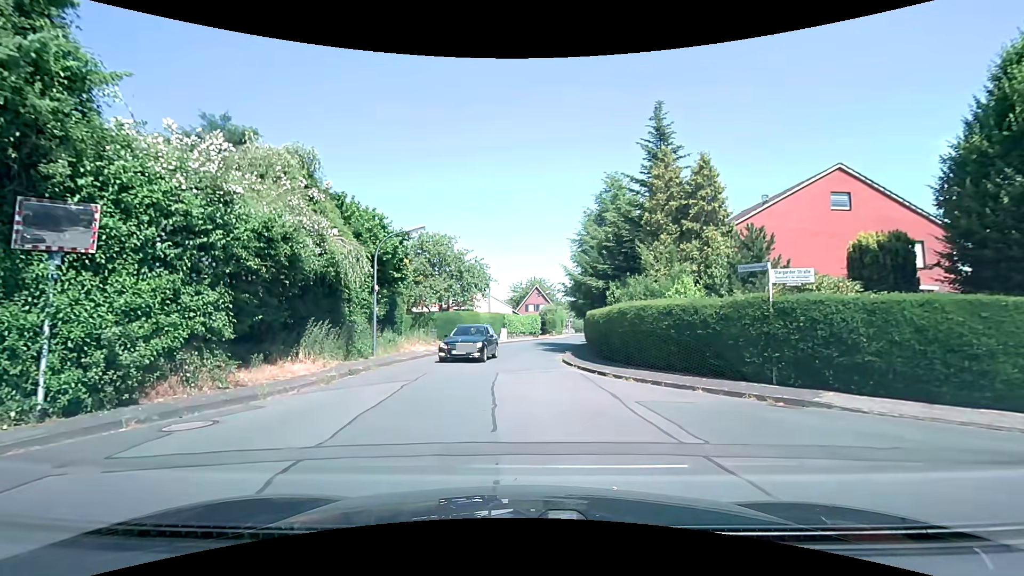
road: residential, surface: asphalt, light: Day
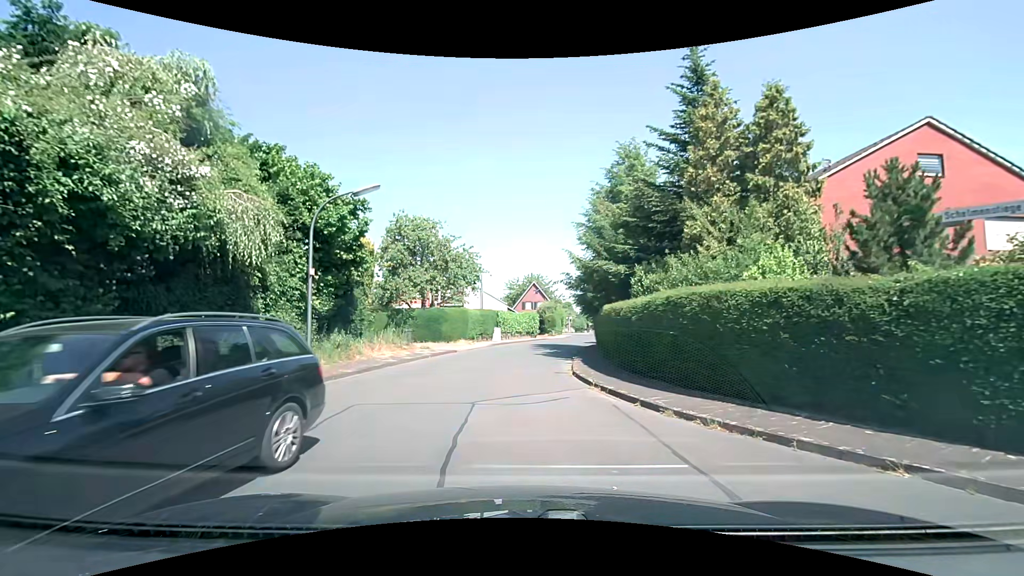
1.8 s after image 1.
(+0.1, +5.9) m; 0°
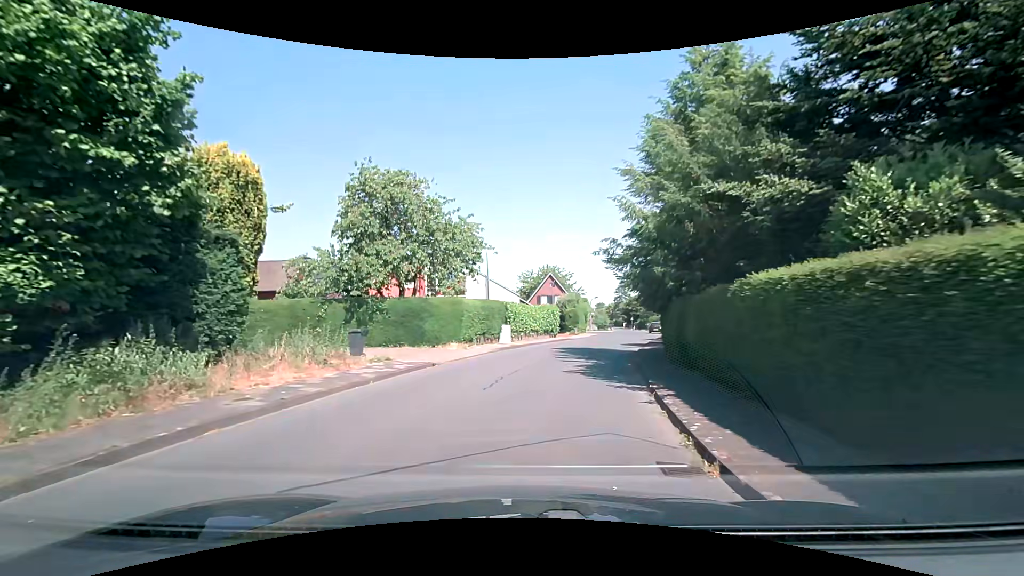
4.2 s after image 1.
(-0.1, +10.3) m; -1°
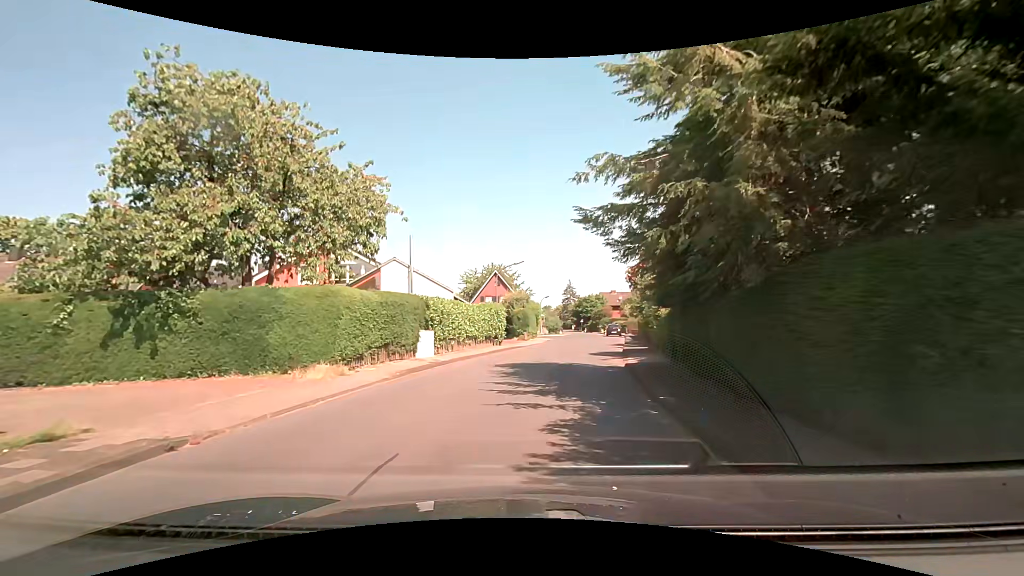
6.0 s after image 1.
(+0.4, +9.3) m; +7°
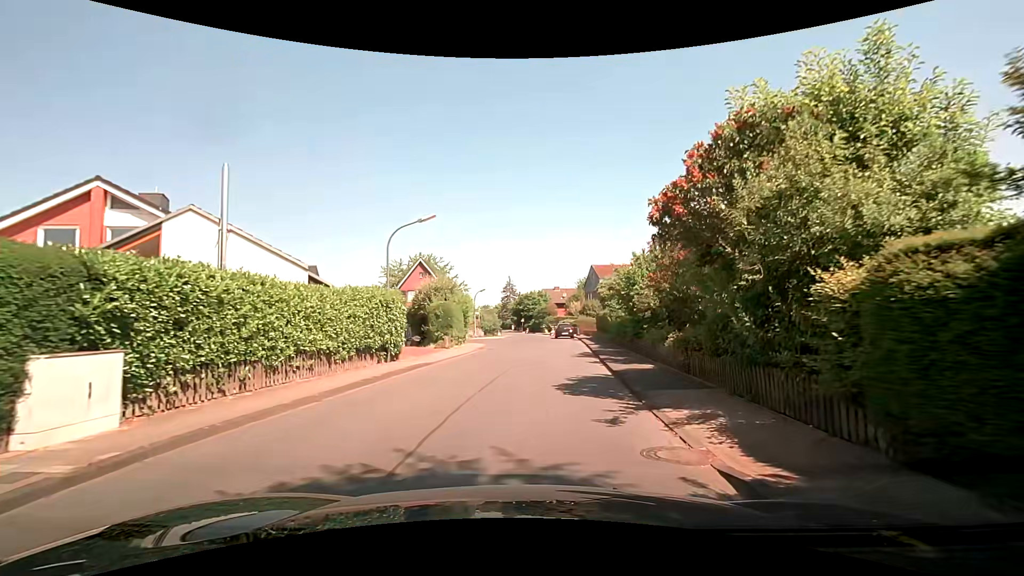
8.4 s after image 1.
(+0.4, +12.7) m; +6°
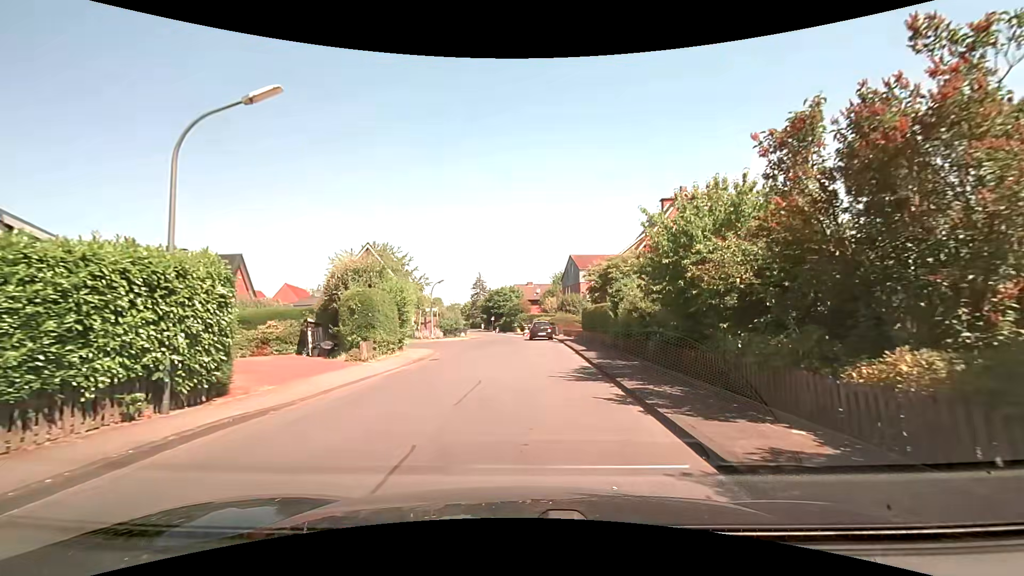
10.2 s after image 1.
(+0.2, +9.5) m; +3°
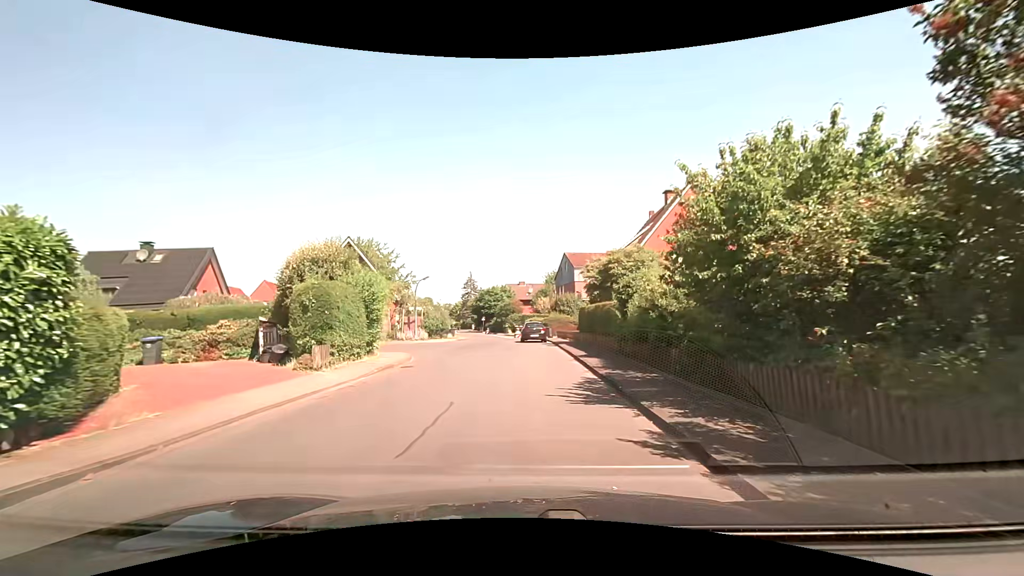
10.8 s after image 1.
(0.0, +3.2) m; +1°
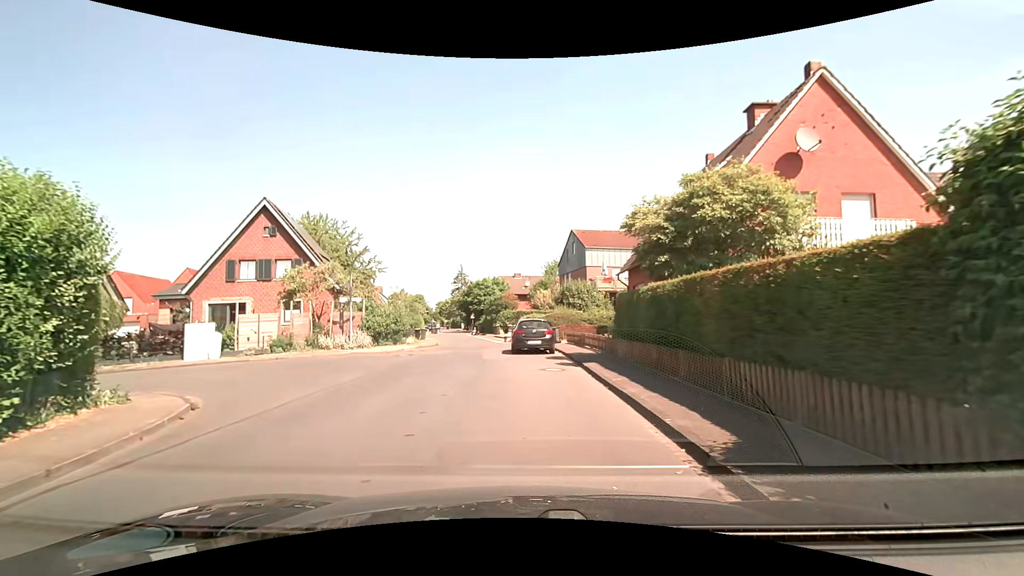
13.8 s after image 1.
(+0.3, +14.3) m; 0°
(0, +10) (-2, +20) (-3, +30) (-4, +40) (-5, +50) (-7, +59) (-8, +69) (-10, +79) (-11, +89) (-13, +99) m
